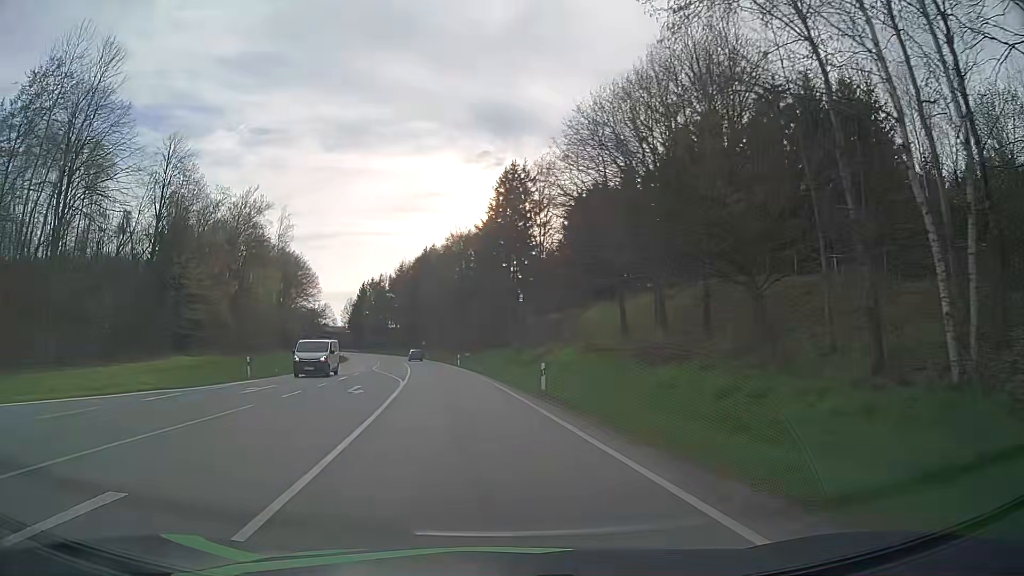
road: secondary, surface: asphalt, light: Day
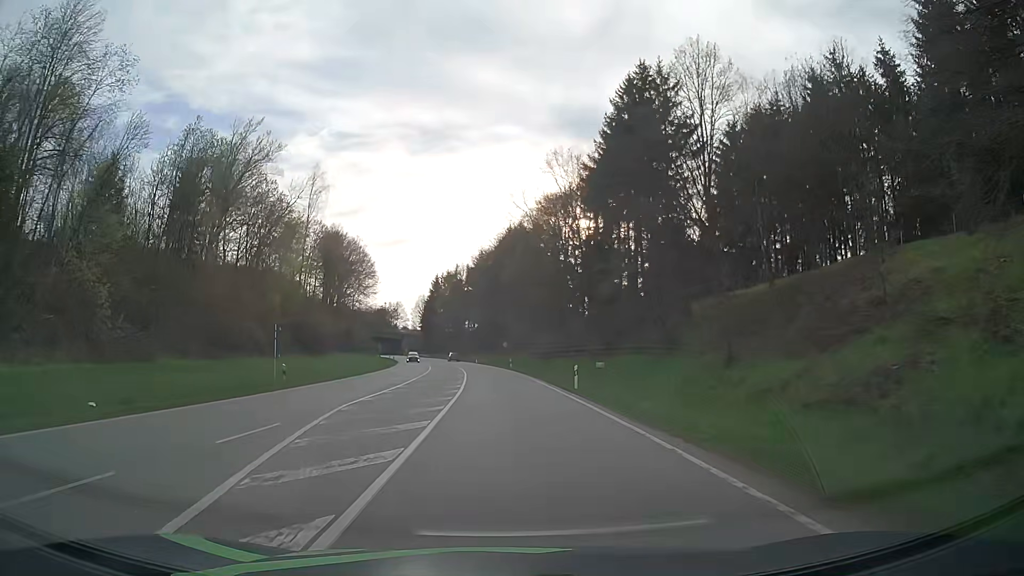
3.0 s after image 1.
(-3.9, +35.3) m; -8°
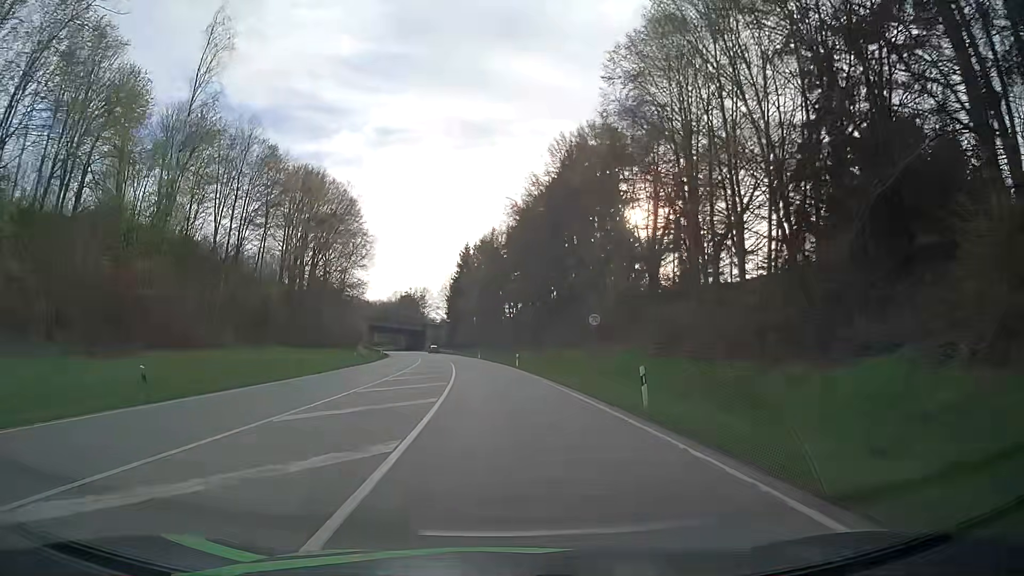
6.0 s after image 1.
(-1.3, +50.2) m; -4°
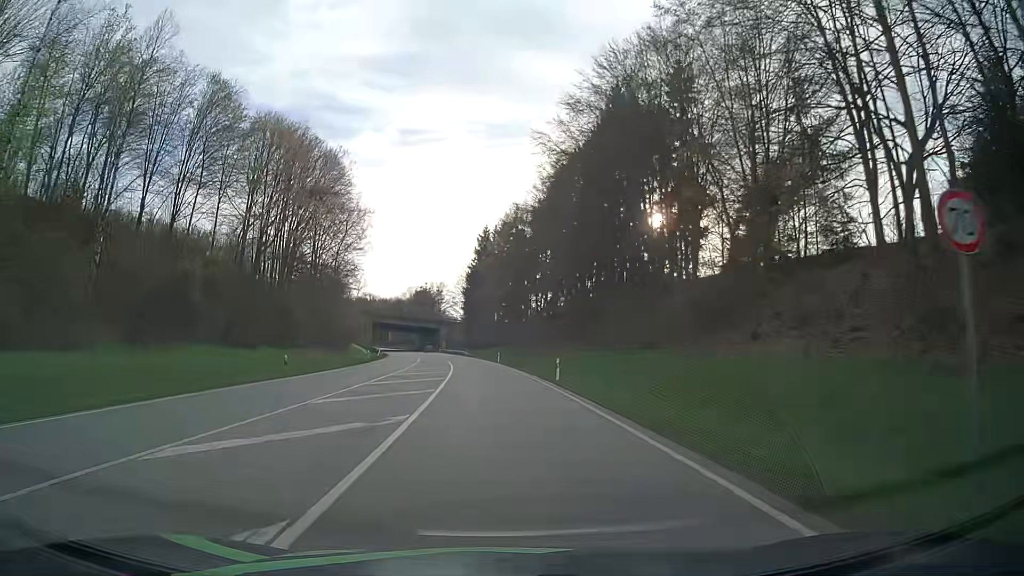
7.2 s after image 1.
(-0.3, +21.4) m; -2°
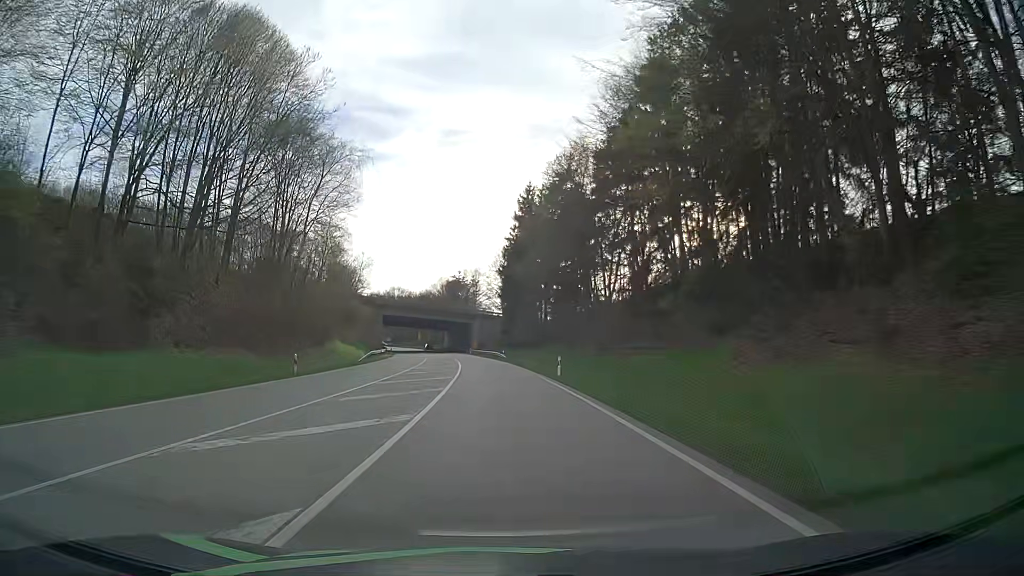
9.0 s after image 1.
(-1.0, +33.0) m; -3°
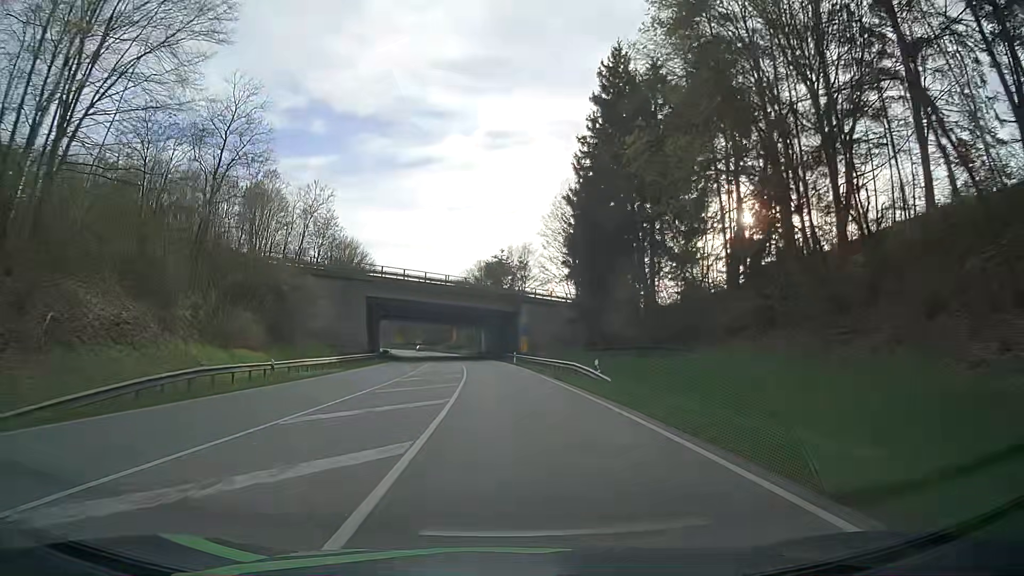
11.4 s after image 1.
(-1.9, +45.3) m; -5°
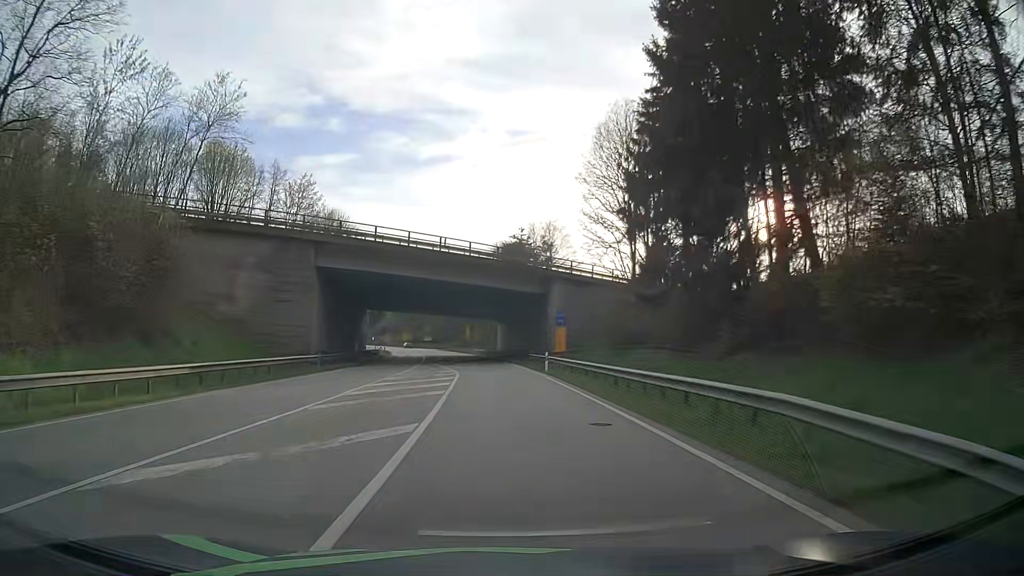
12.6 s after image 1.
(-0.2, +22.8) m; -1°
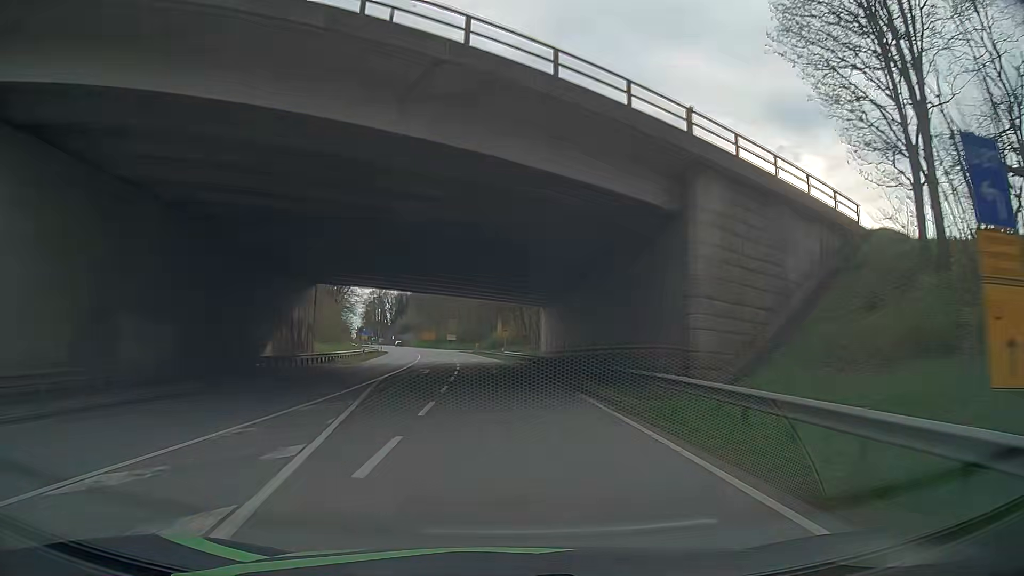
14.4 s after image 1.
(-0.9, +33.8) m; -3°
(0, +10) (0, +20) (-1, +30) (-1, +40) (-2, +50) (-3, +60) (-4, +70) (-5, +80) (-6, +90) (-8, +100) m
